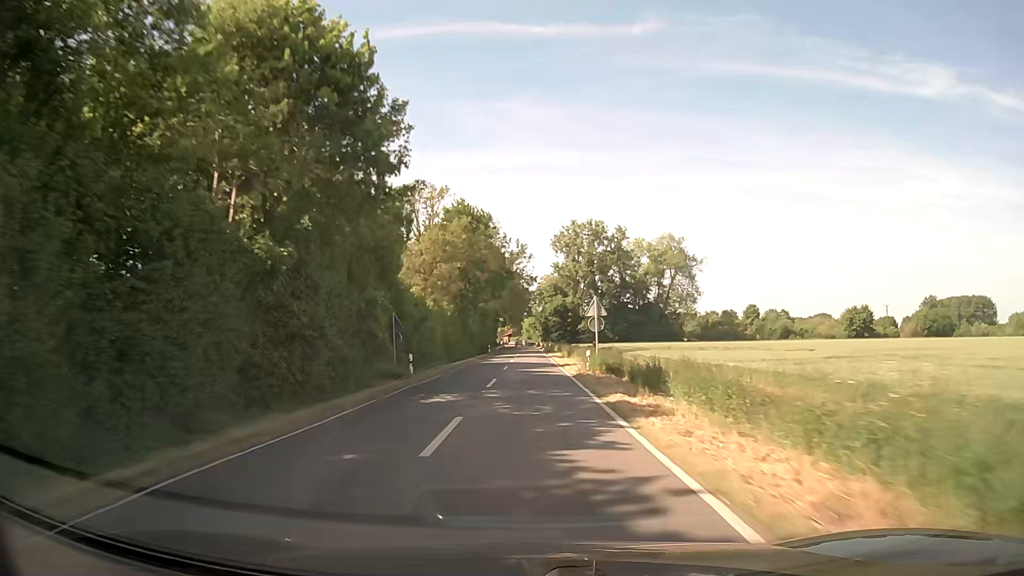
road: secondary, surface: asphalt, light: Day
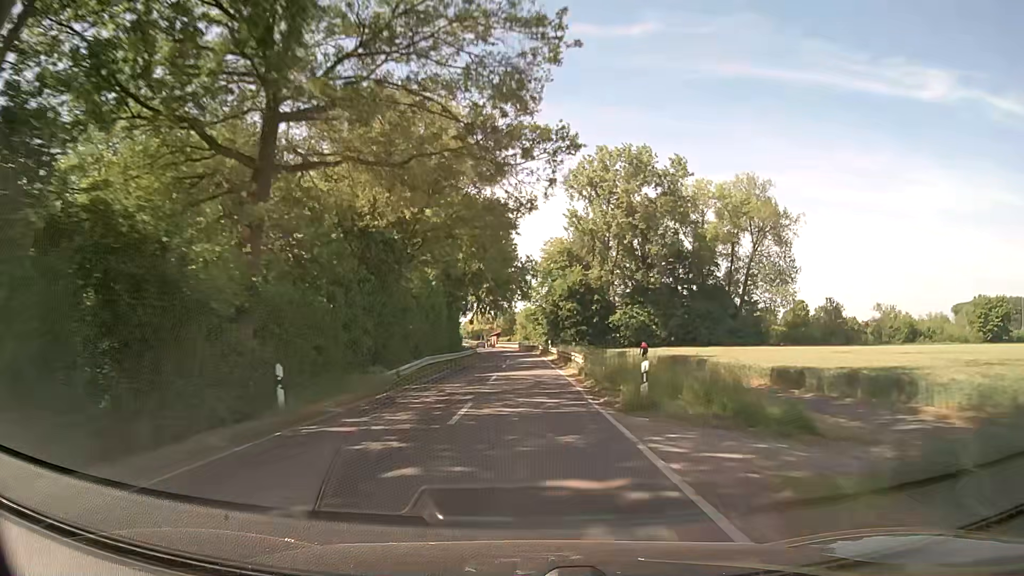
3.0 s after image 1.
(+0.3, +69.4) m; 0°
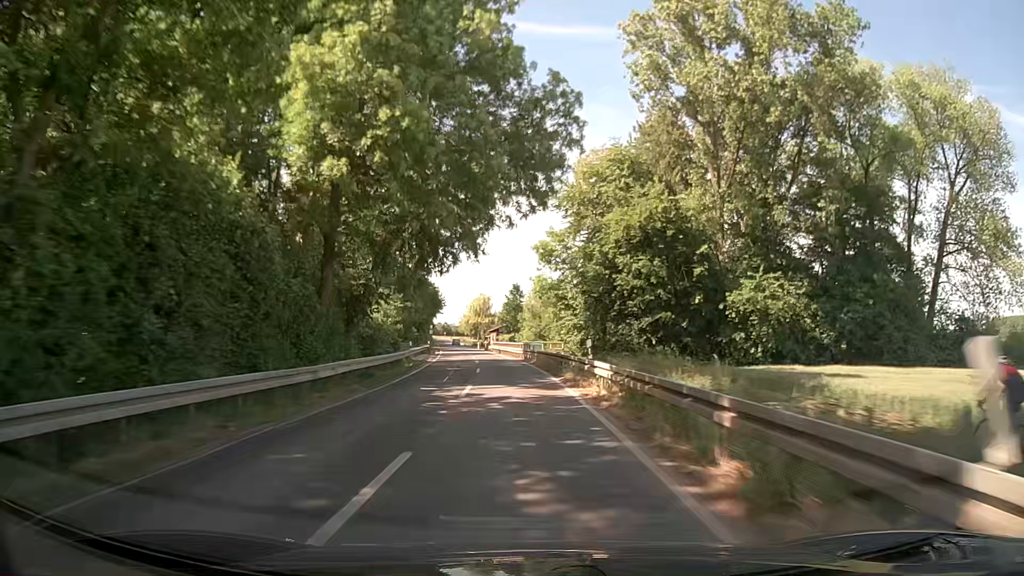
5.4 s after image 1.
(-0.3, +55.5) m; -1°
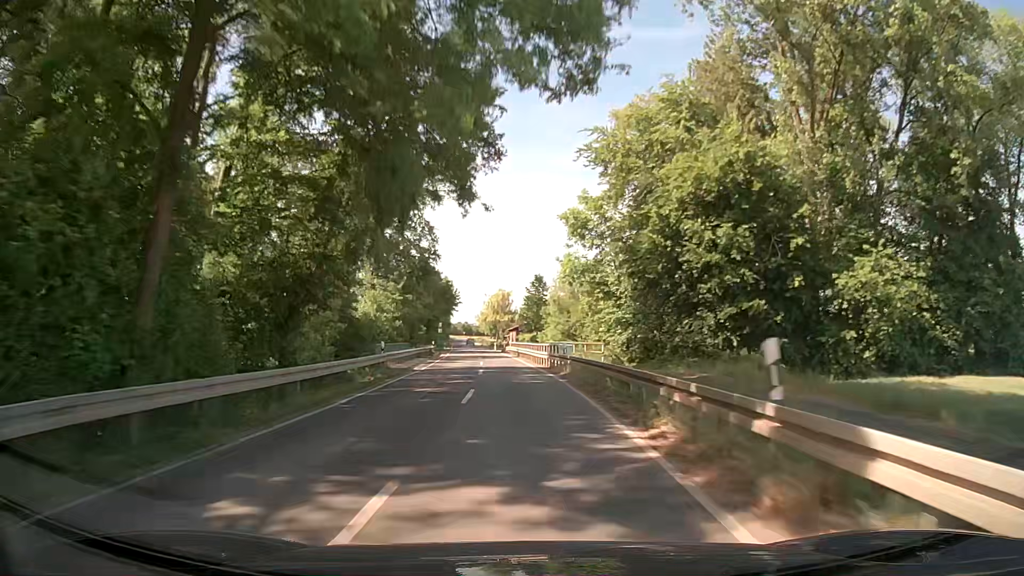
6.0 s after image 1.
(-0.2, +13.8) m; -2°
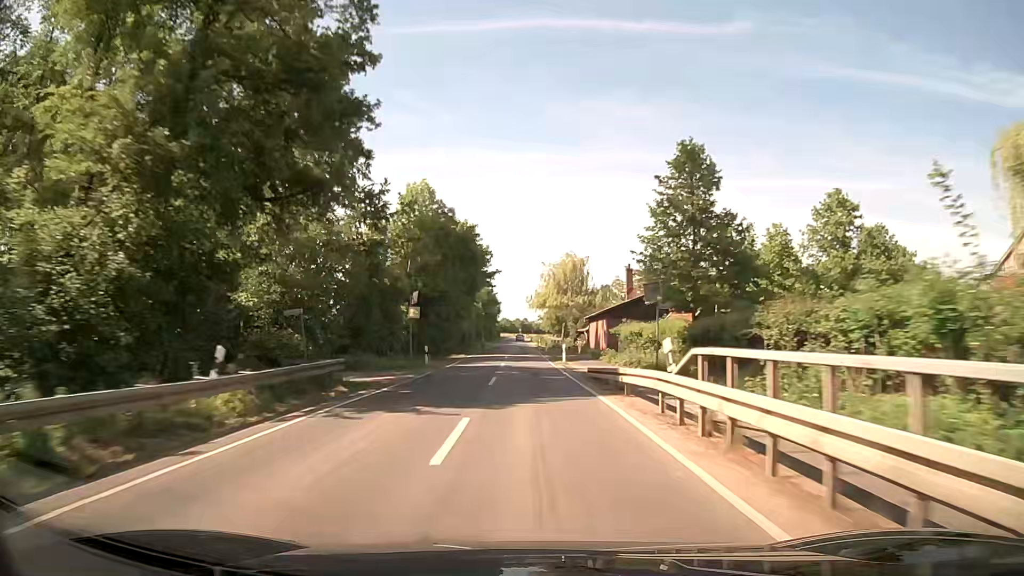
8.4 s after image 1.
(-3.1, +55.7) m; -6°
